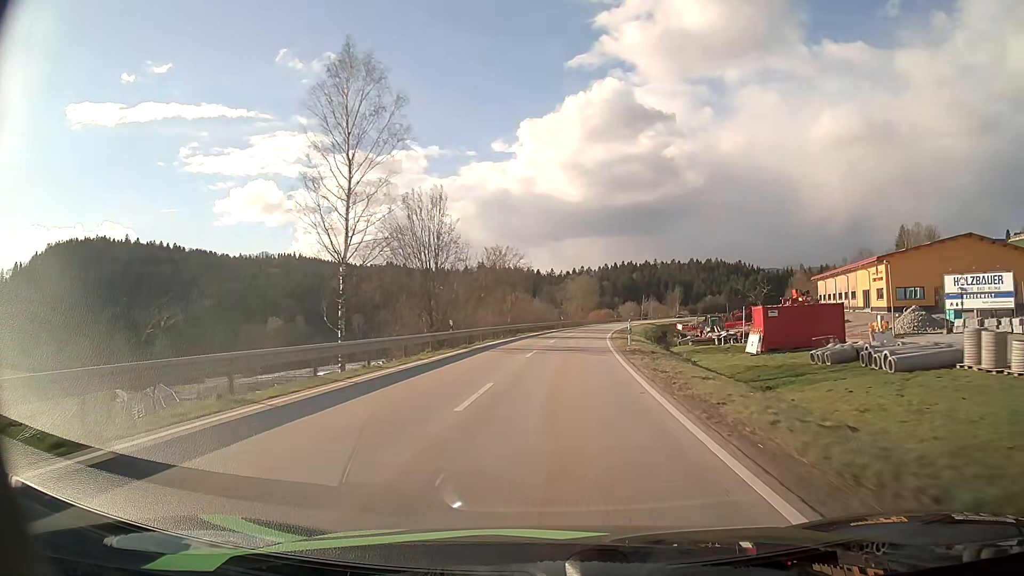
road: secondary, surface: asphalt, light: Day
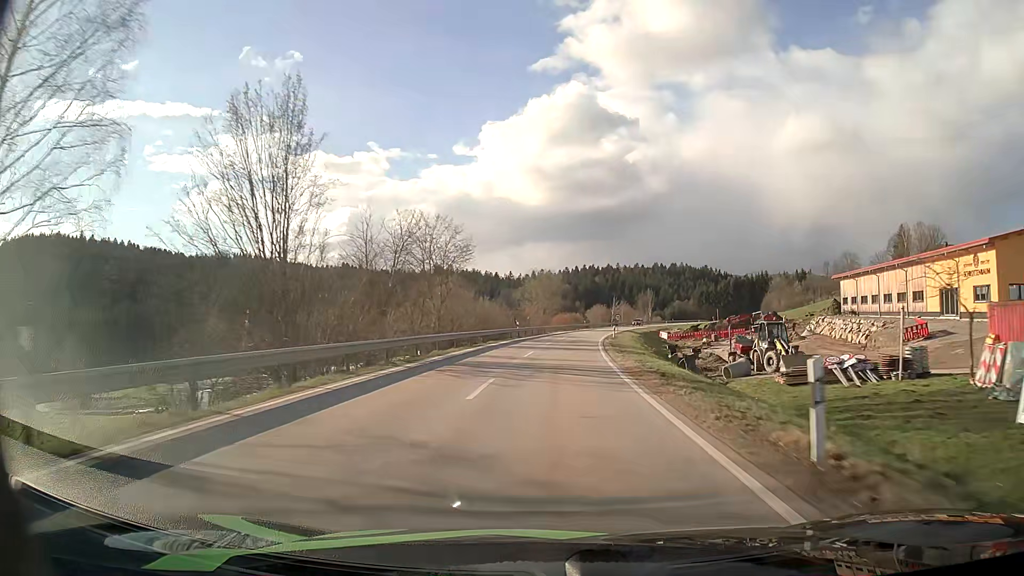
(+0.6, +24.9) m; +3°
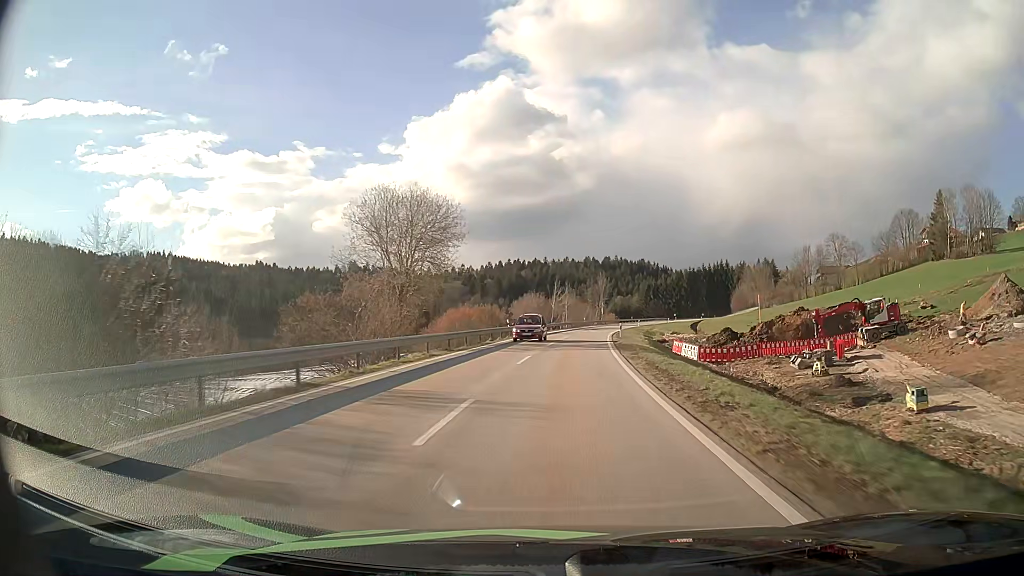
(+3.2, +59.4) m; +6°
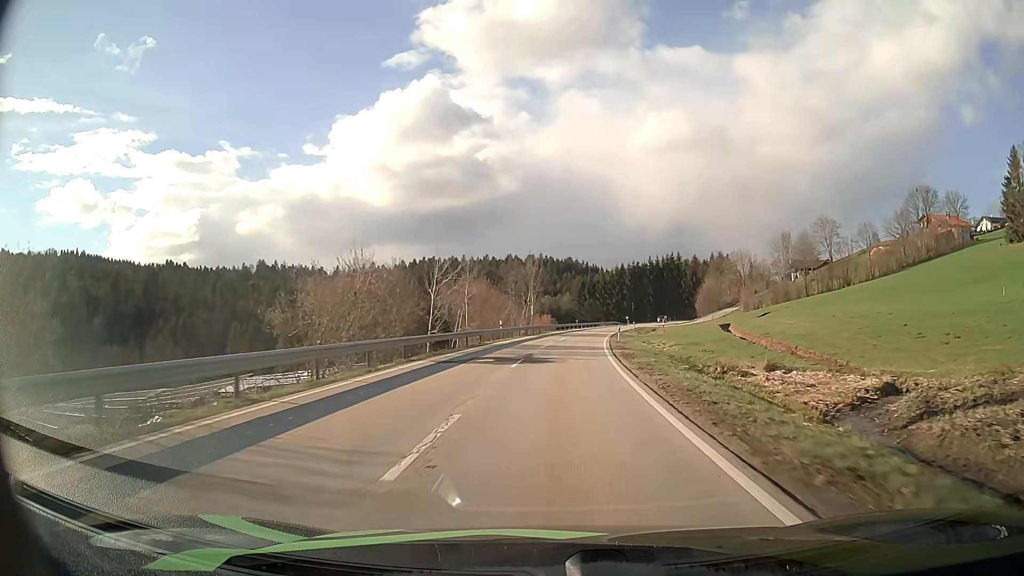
(+3.1, +54.1) m; +6°
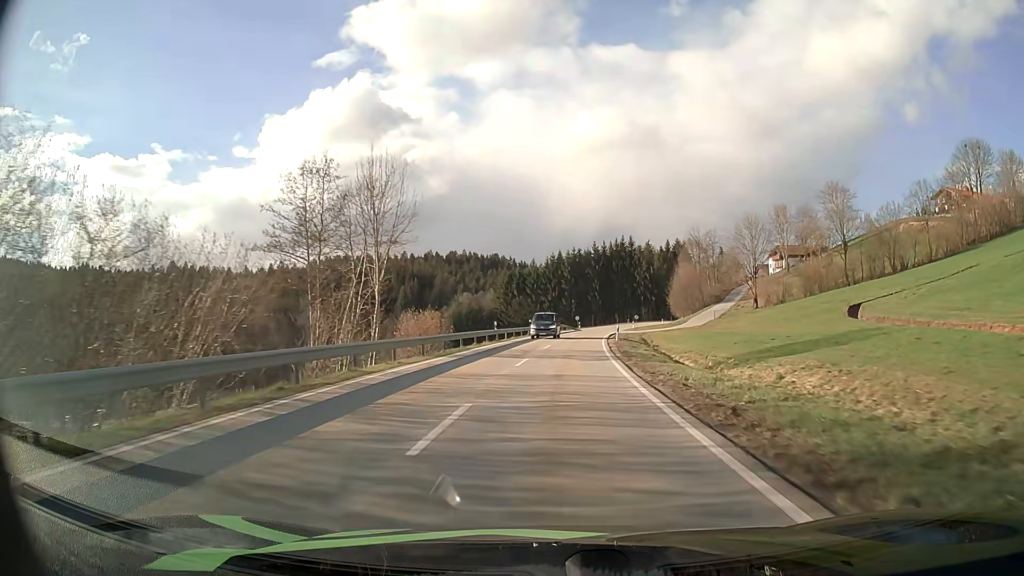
(+2.9, +53.1) m; +6°
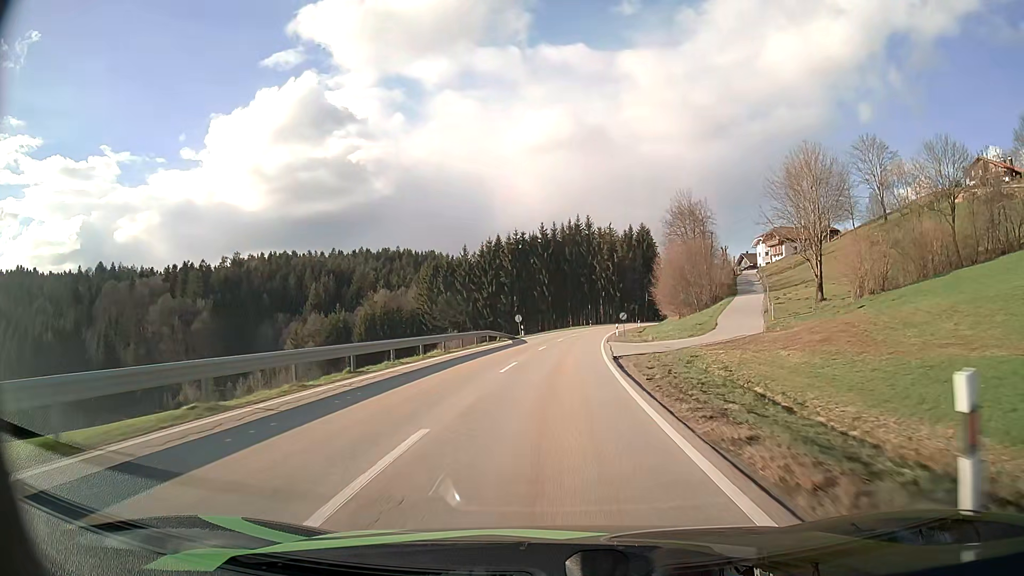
(+2.1, +43.1) m; +5°
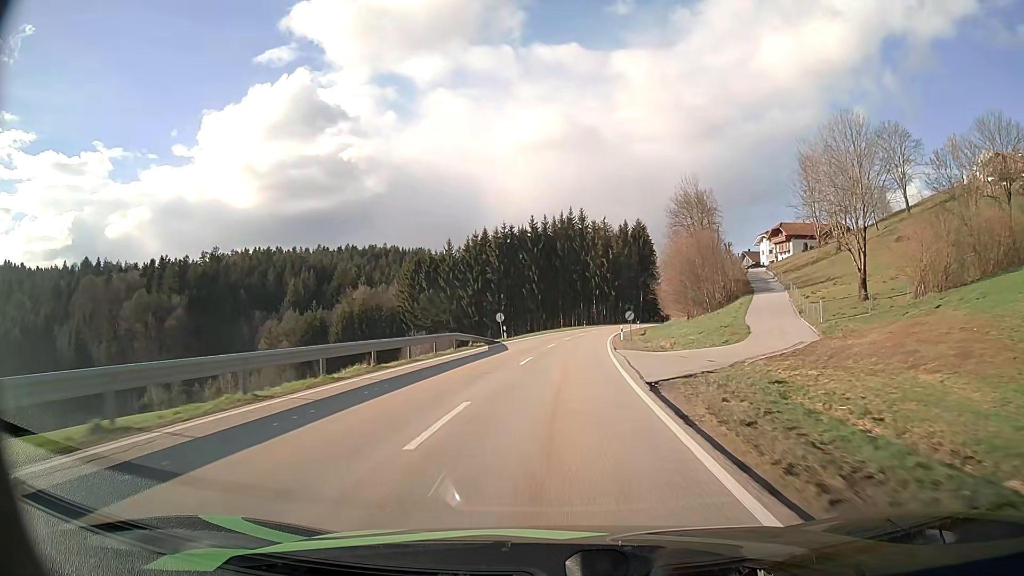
(+0.1, +10.9) m; +1°
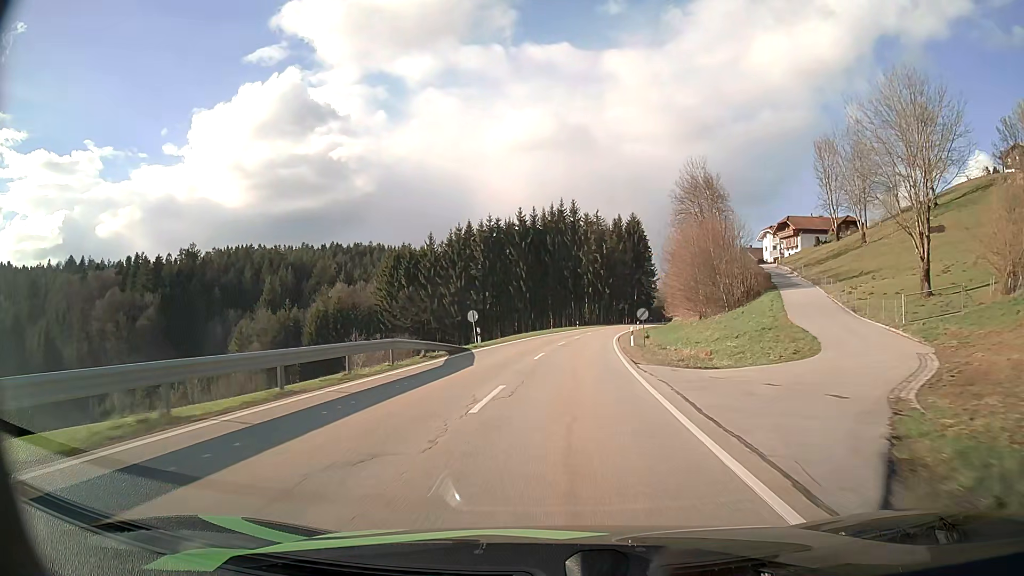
(+0.1, +10.9) m; +1°
(0, +10) (0, +20) (+1, +30) (+2, +40) (+3, +50) (+4, +60) (+6, +70) (+7, +80) (+9, +89) (+11, +99) m
